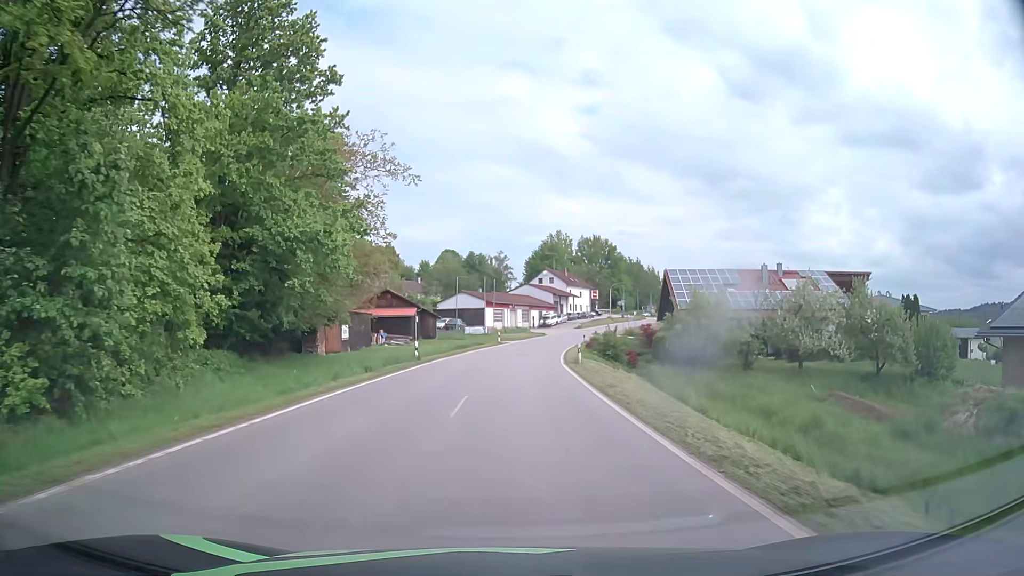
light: Day
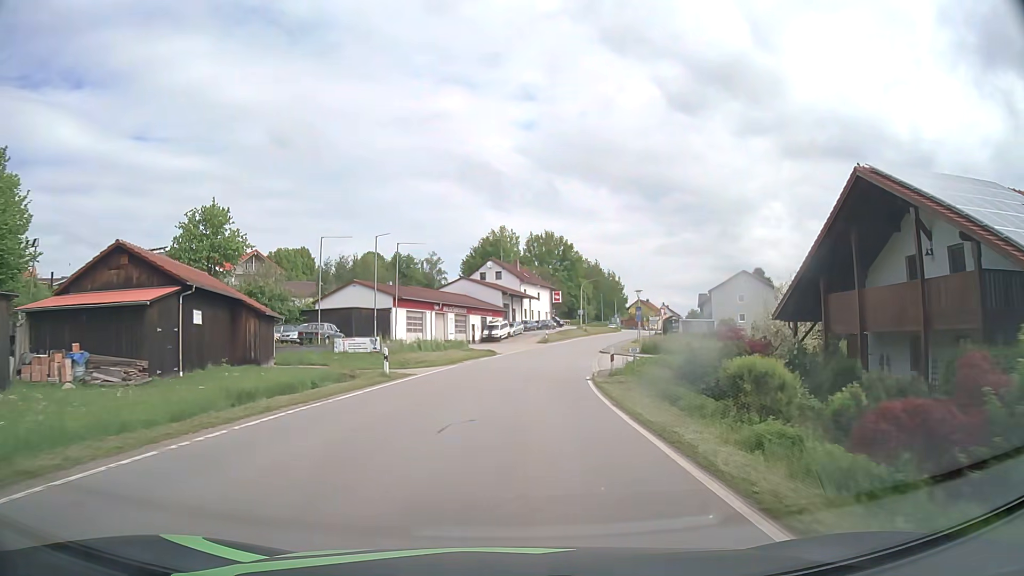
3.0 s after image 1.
(+1.2, +39.0) m; +5°
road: tertiary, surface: asphalt
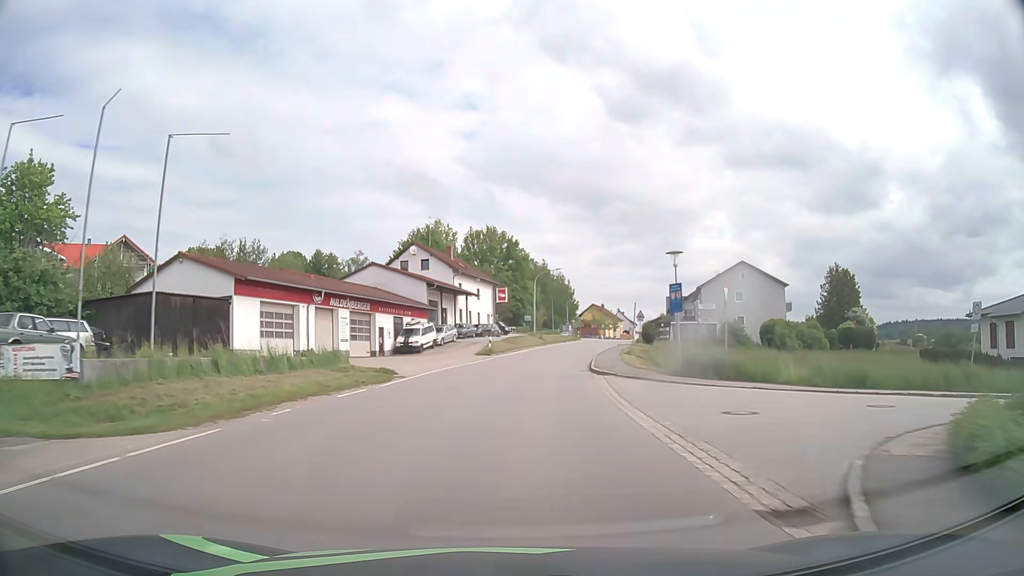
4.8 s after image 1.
(+1.1, +23.3) m; +5°
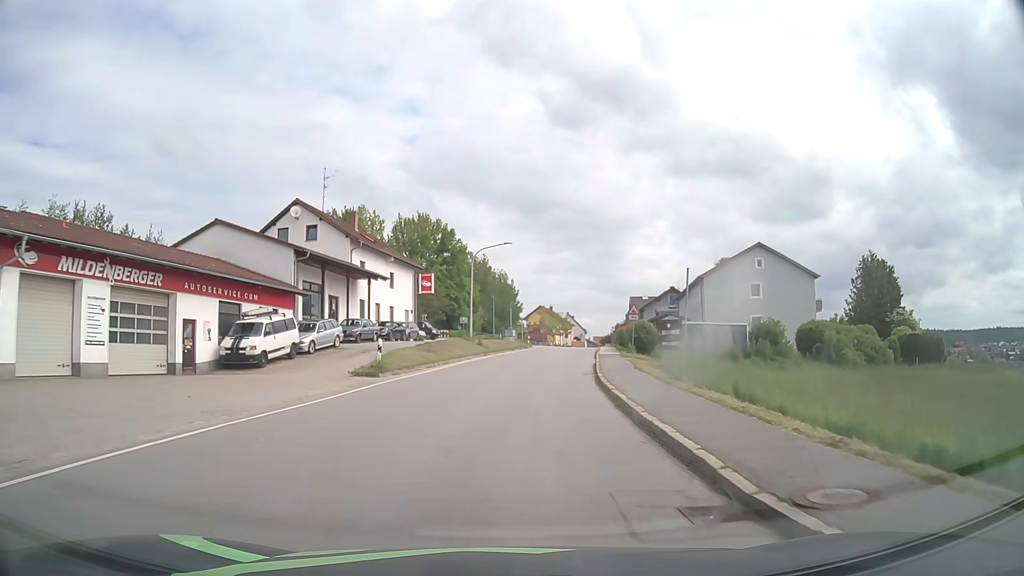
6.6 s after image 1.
(+1.1, +22.7) m; +5°
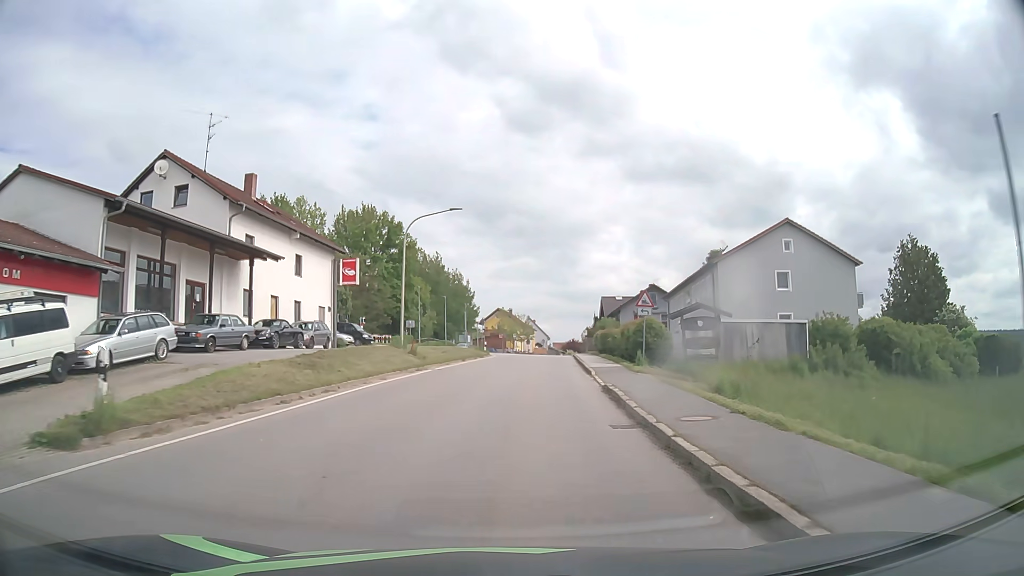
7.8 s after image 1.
(+0.5, +14.7) m; +4°
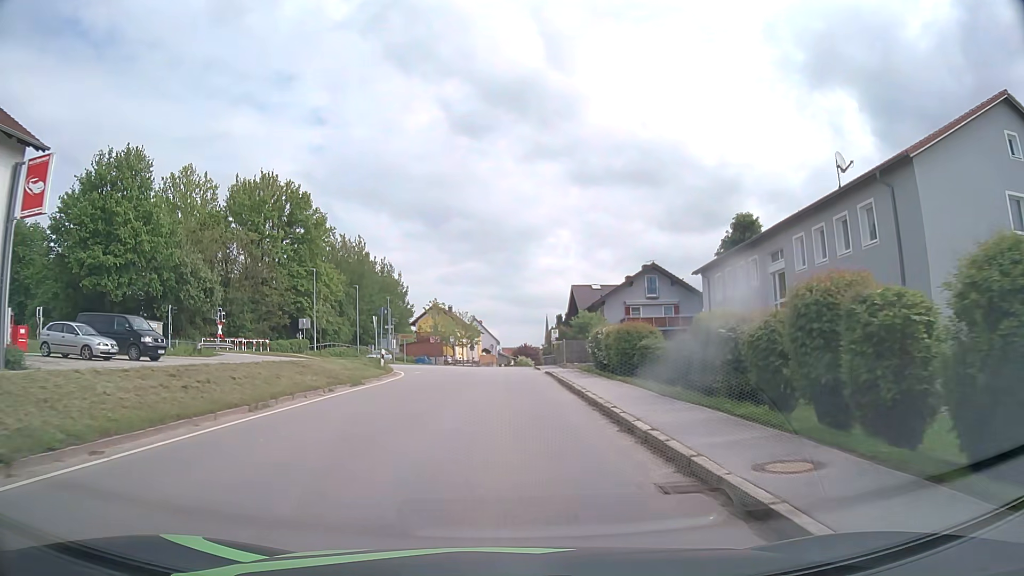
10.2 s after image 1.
(+1.4, +27.9) m; +5°
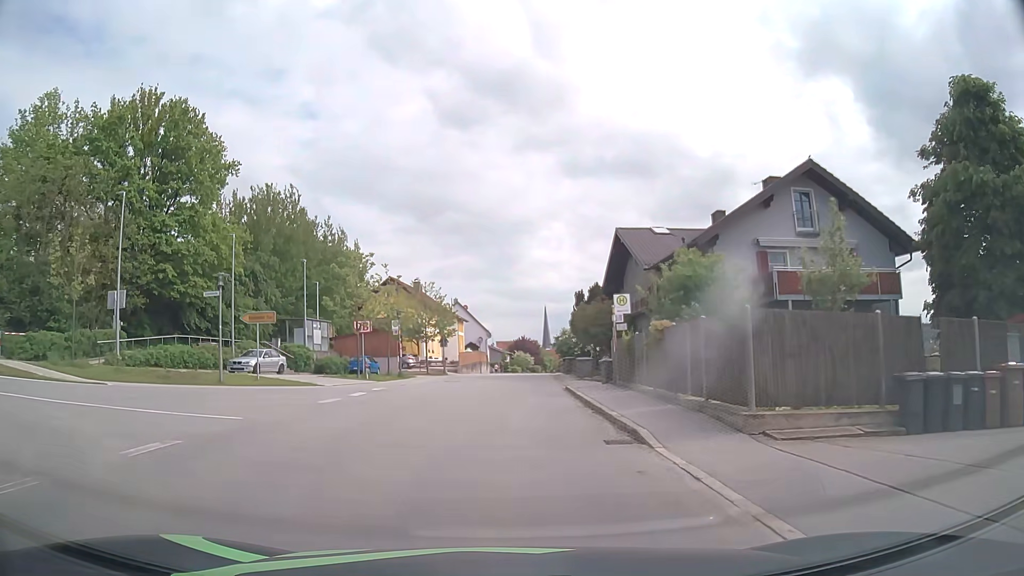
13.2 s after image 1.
(+0.1, +33.8) m; +1°
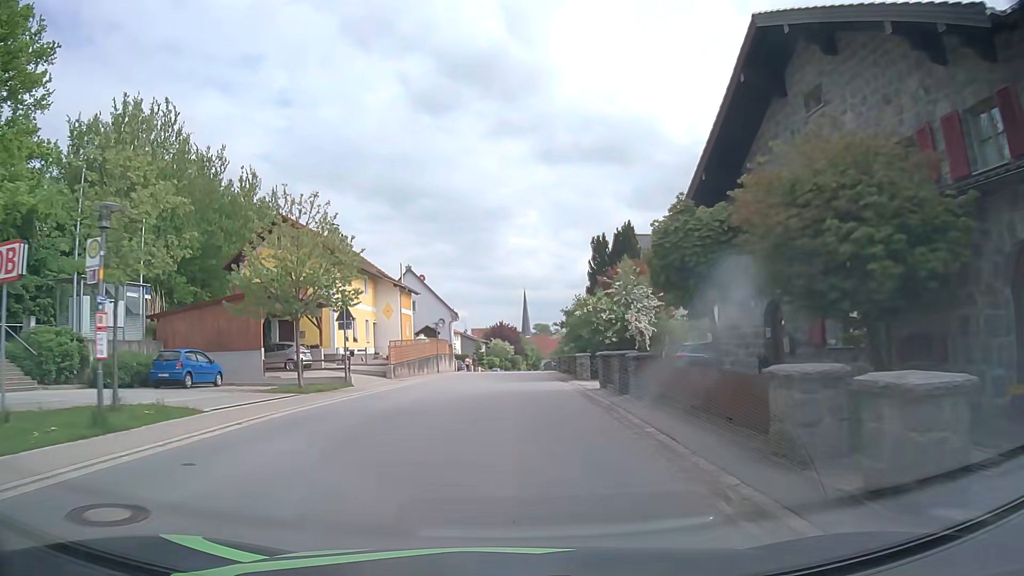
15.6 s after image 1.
(+0.3, +27.4) m; +1°
(0, +10) (0, +20) (0, +30) (+1, +40) (+1, +50) (+1, +60) (+2, +70) (+2, +80) (+2, +90) (+3, +100) m
